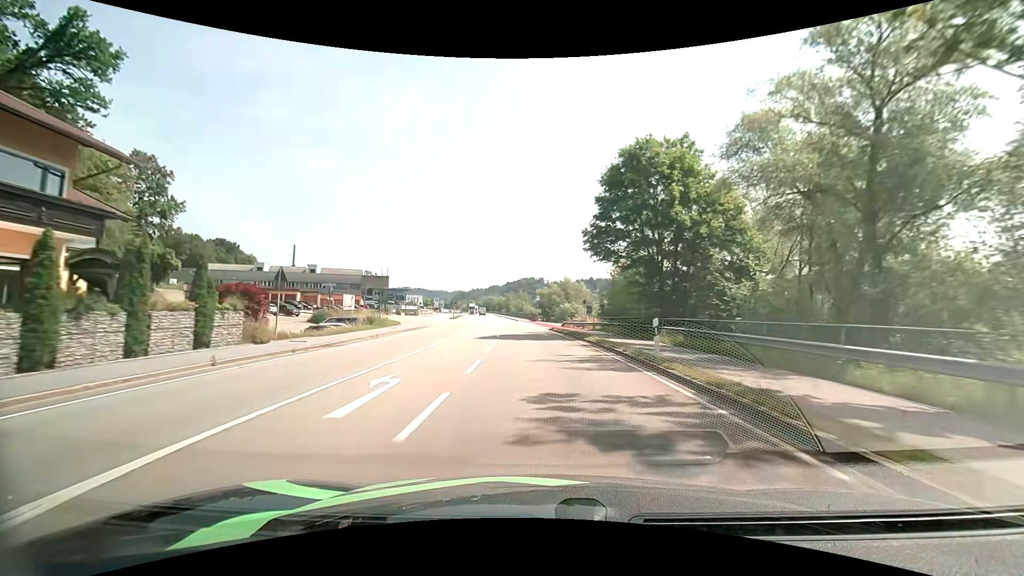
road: primary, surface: asphalt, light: Day
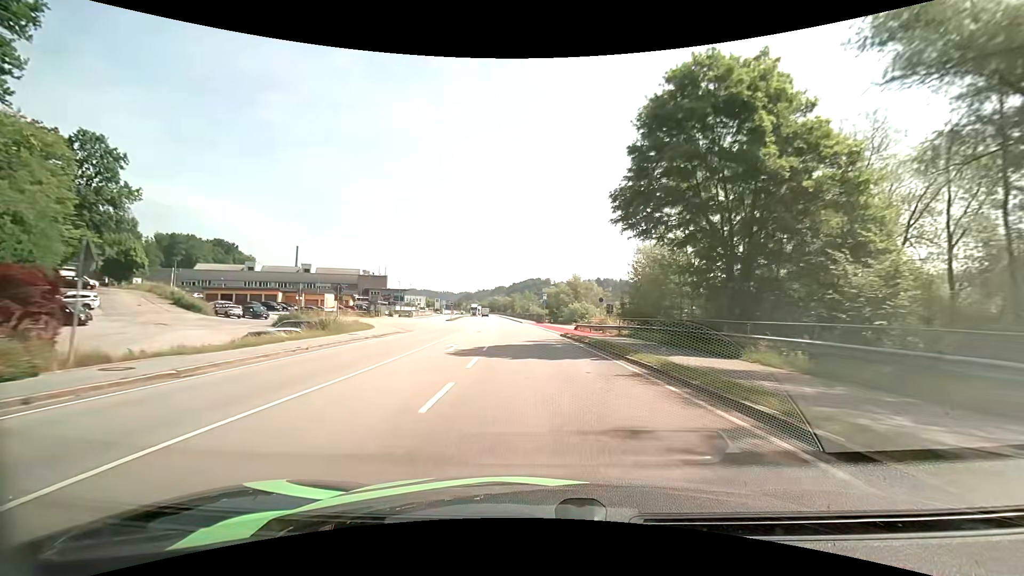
(-0.1, +10.4) m; -1°
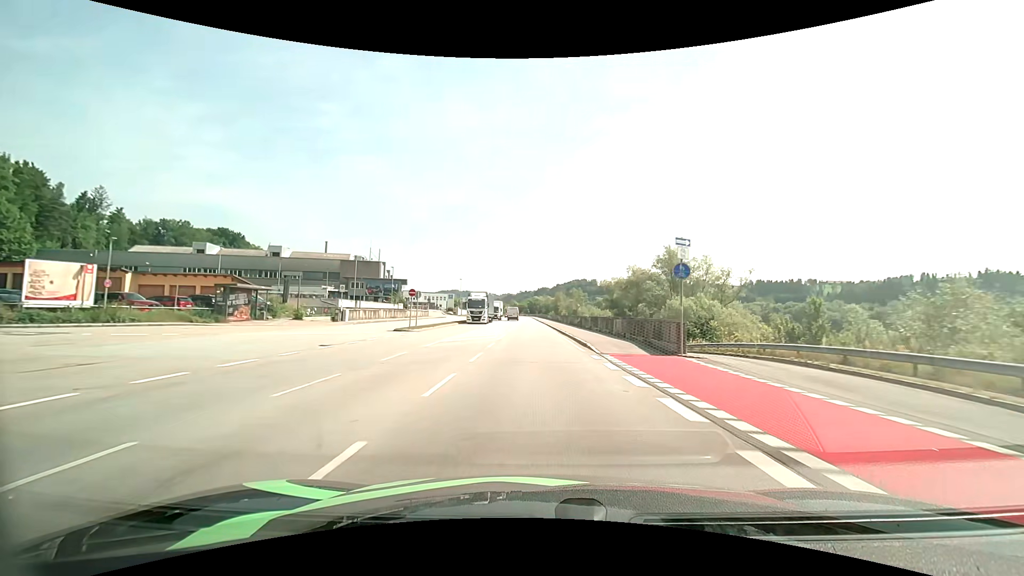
(-2.5, +52.2) m; -5°
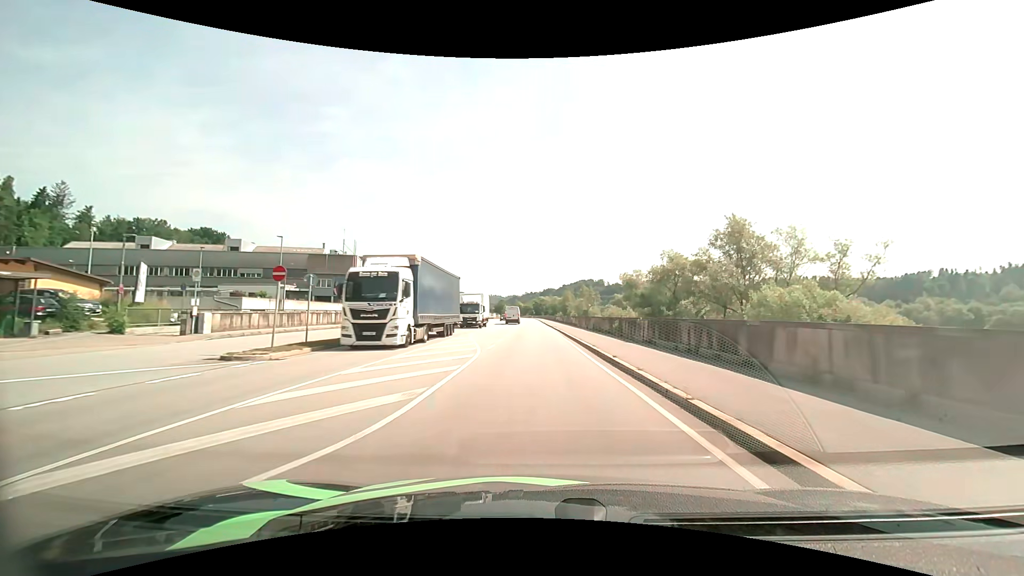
(+0.1, +20.5) m; 0°
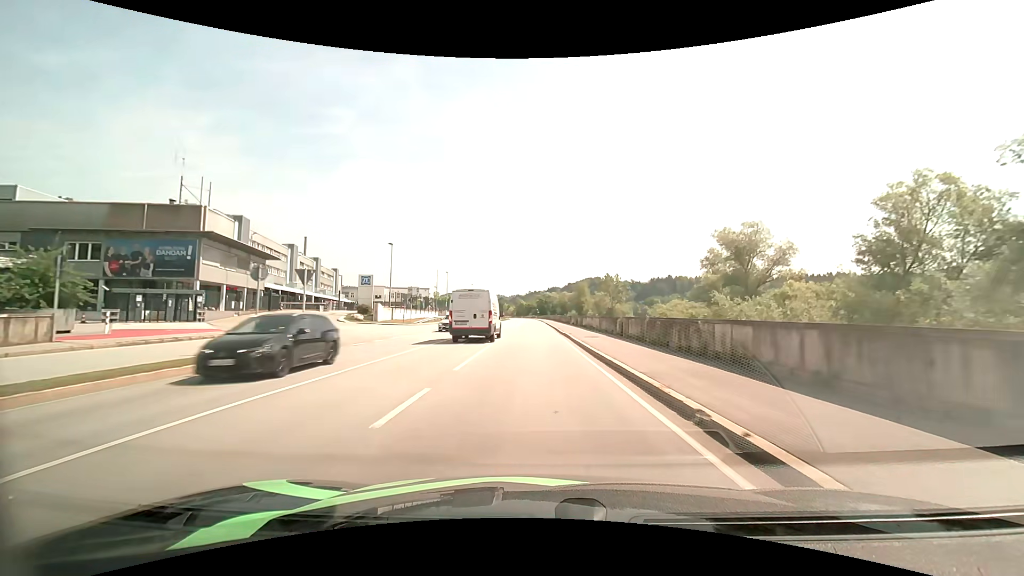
(-0.5, +49.8) m; -1°
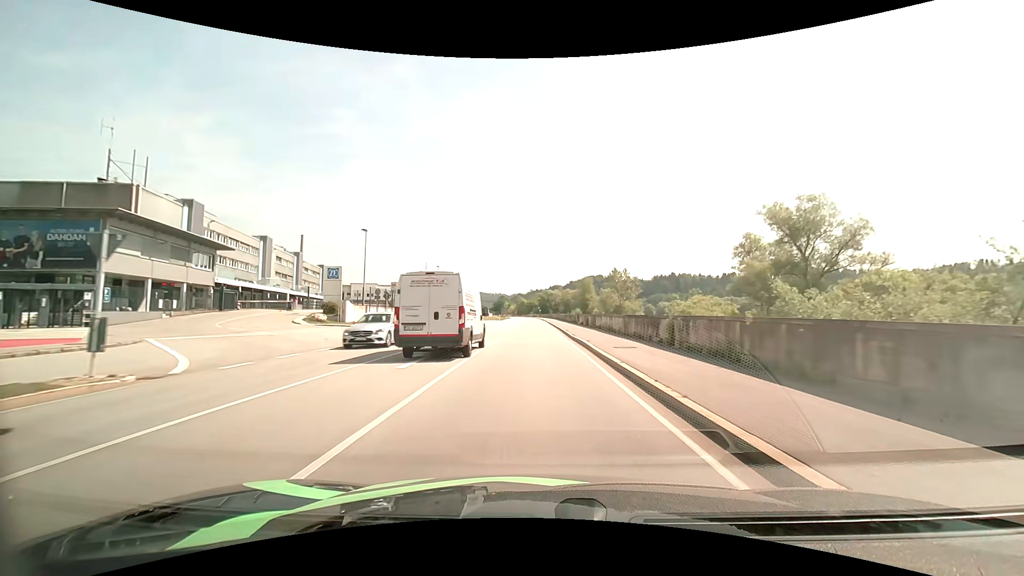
(0.0, +9.9) m; 0°
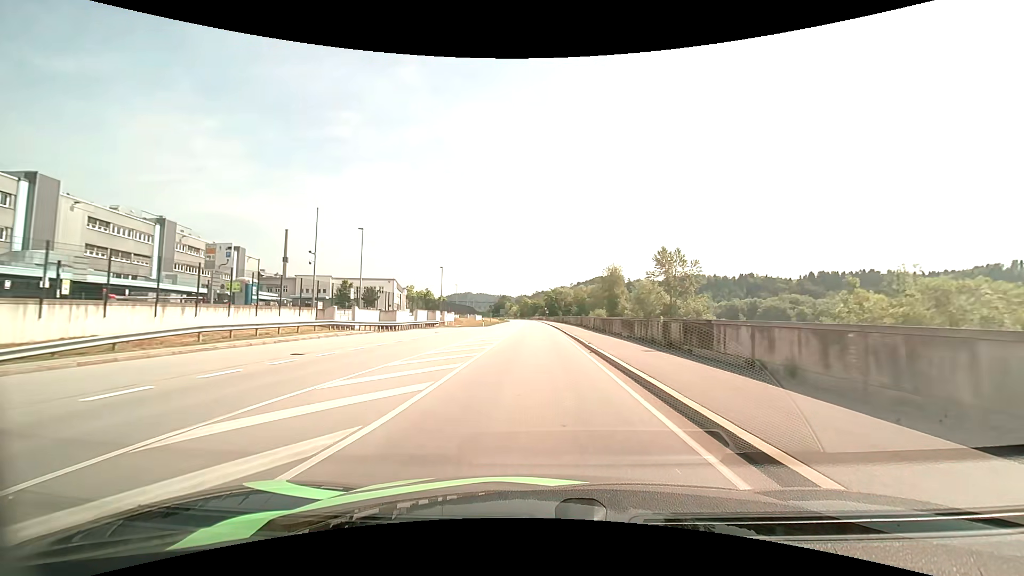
(-0.3, +40.3) m; -1°
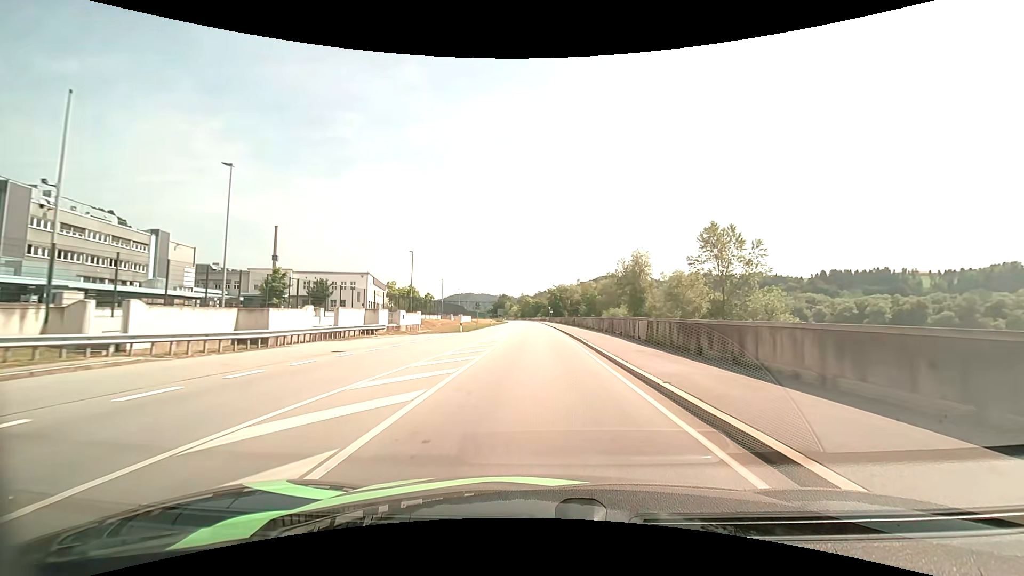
(0.0, +20.7) m; 0°
(0, +10) (0, +20) (0, +30) (0, +40) (0, +50) (0, +60) (-1, +70) (-1, +80) (-1, +90) (-1, +100) m
